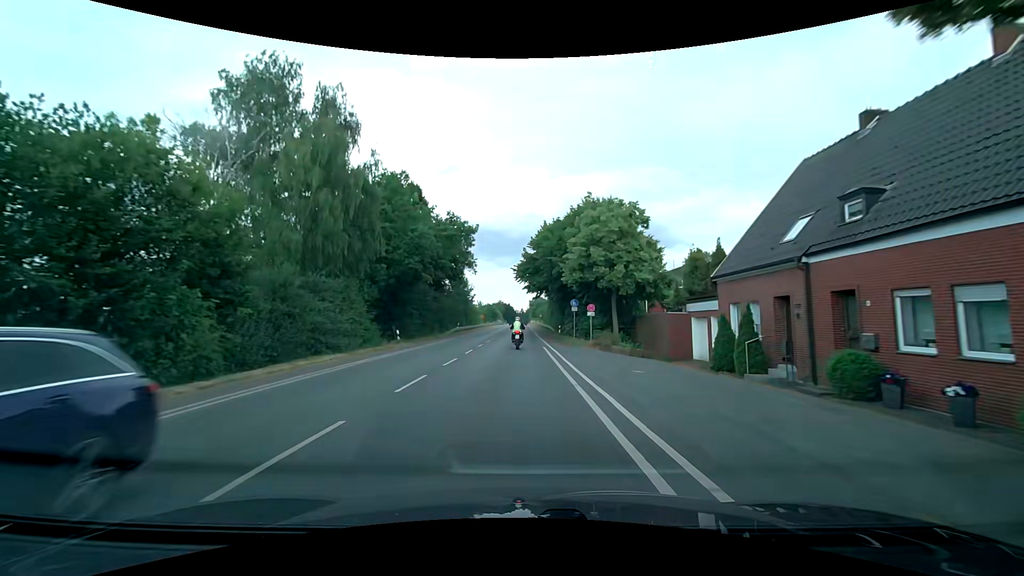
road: secondary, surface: asphalt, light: Day
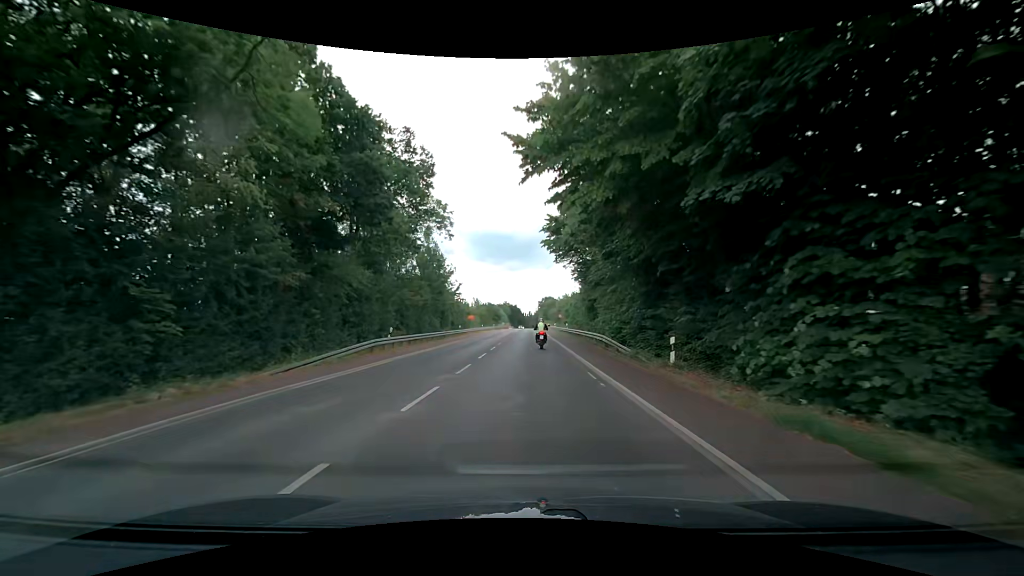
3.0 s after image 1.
(-0.6, +38.0) m; -1°
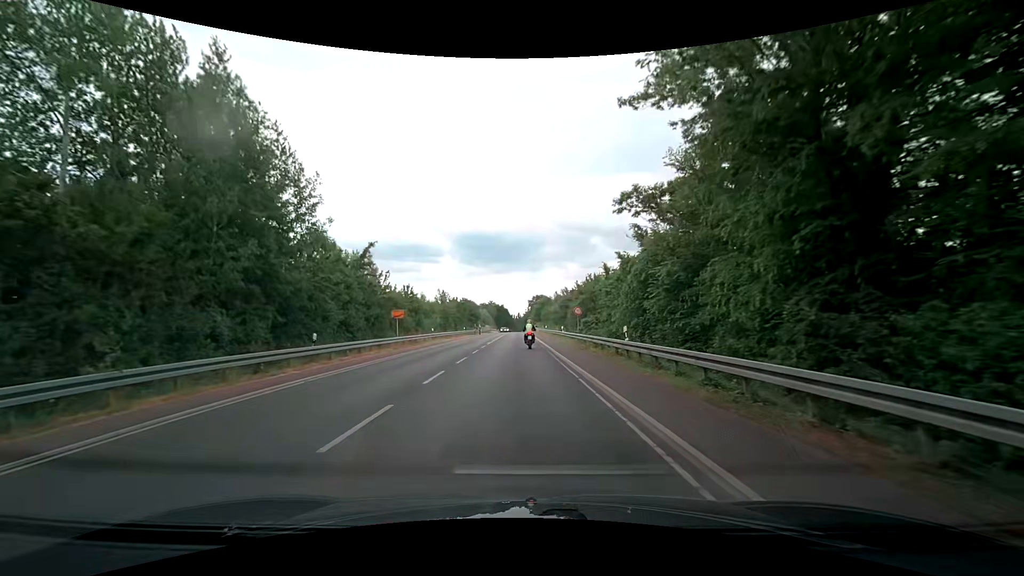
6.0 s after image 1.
(+0.5, +38.2) m; +1°
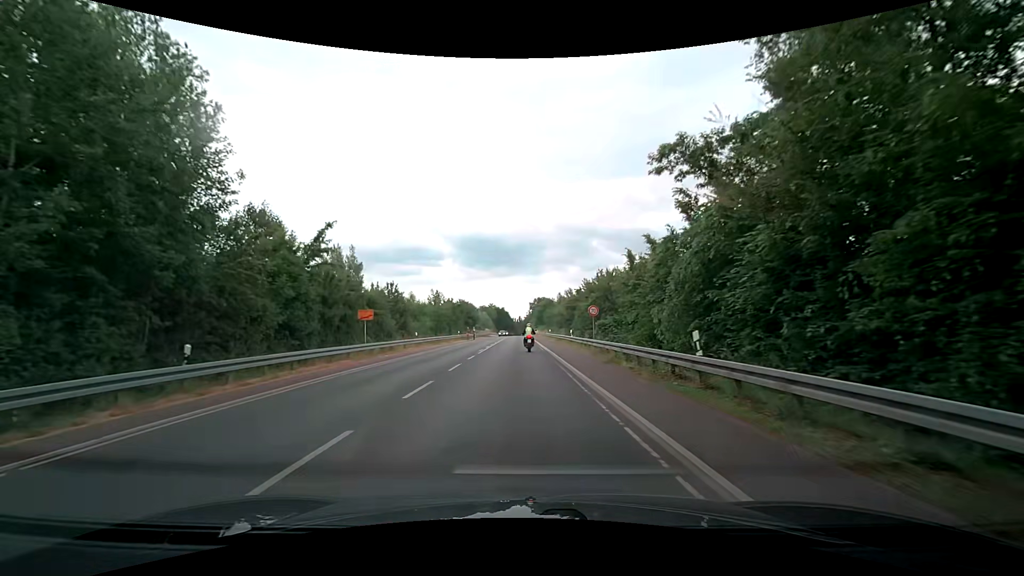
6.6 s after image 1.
(0.0, +7.8) m; 0°
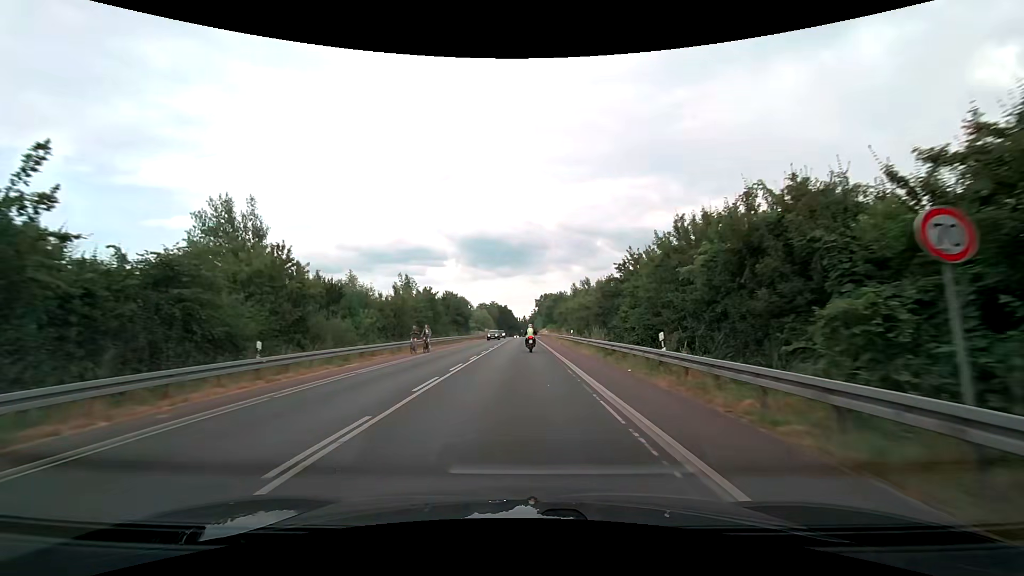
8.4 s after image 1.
(-0.3, +25.2) m; -1°
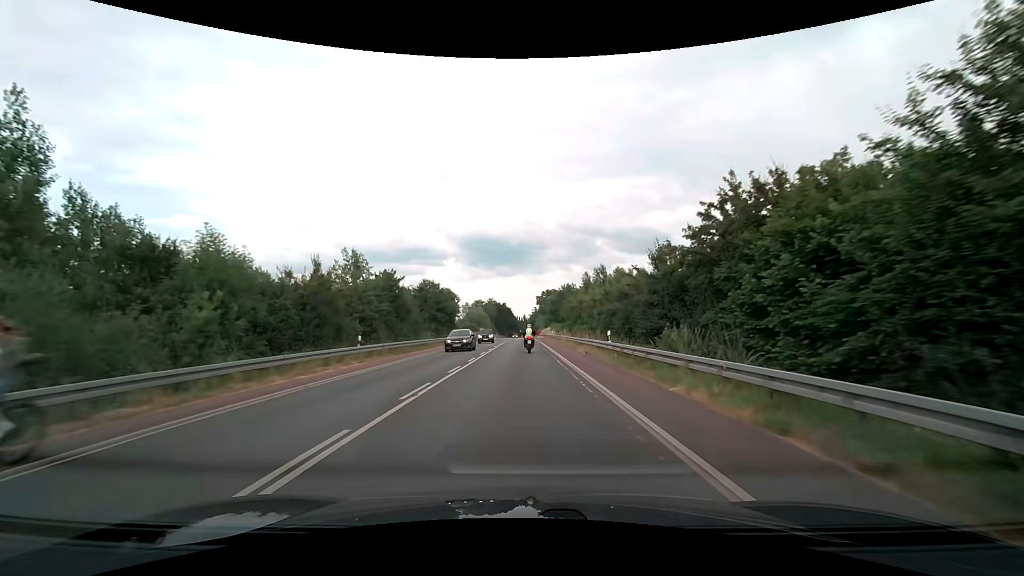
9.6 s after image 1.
(0.0, +18.8) m; 0°
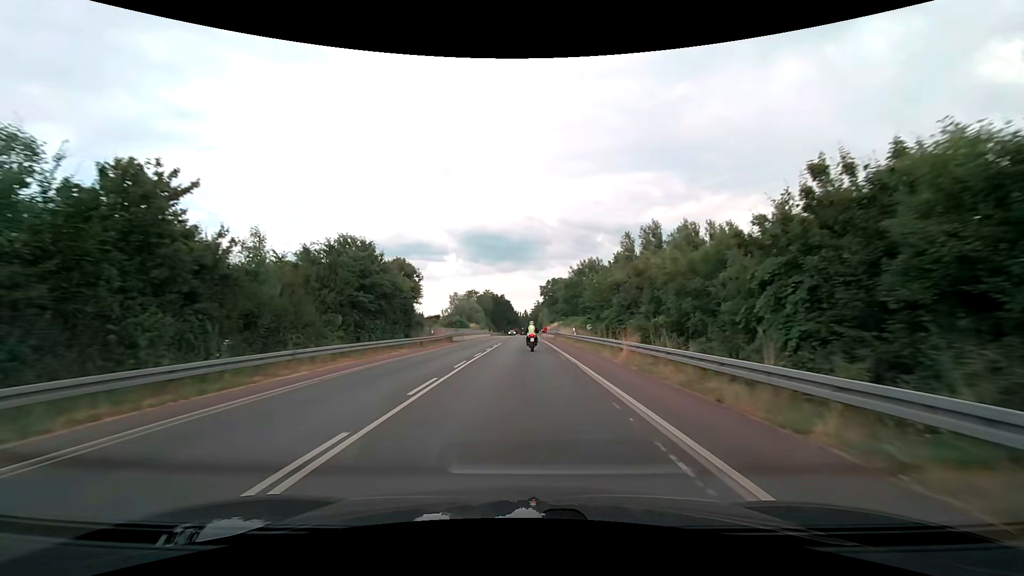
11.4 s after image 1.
(-0.1, +29.9) m; 0°
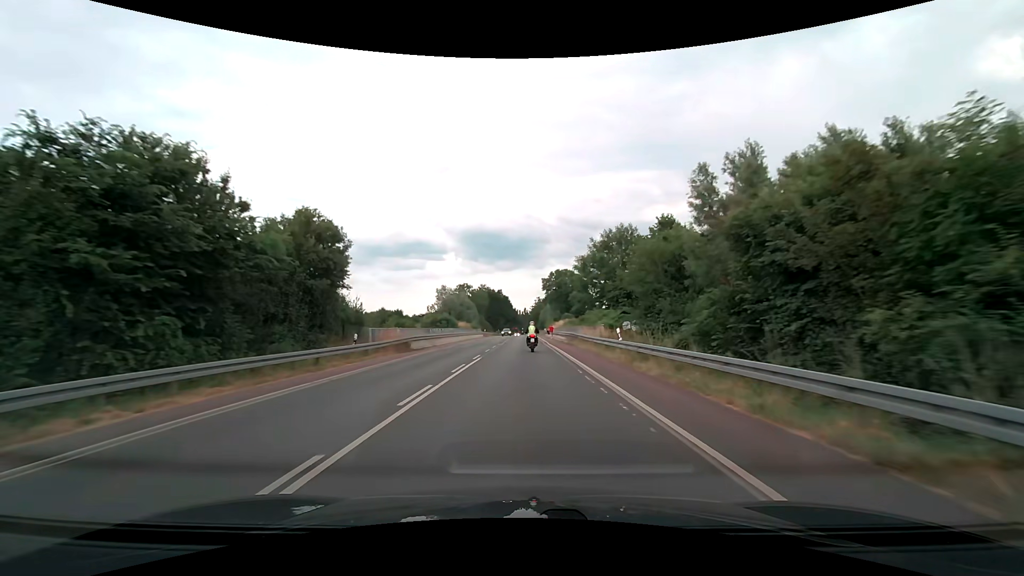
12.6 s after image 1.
(0.0, +20.1) m; 0°
(0, +10) (0, +20) (0, +30) (0, +40) (0, +50) (0, +60) (0, +70) (0, +80) (0, +90) (+1, +100) m
